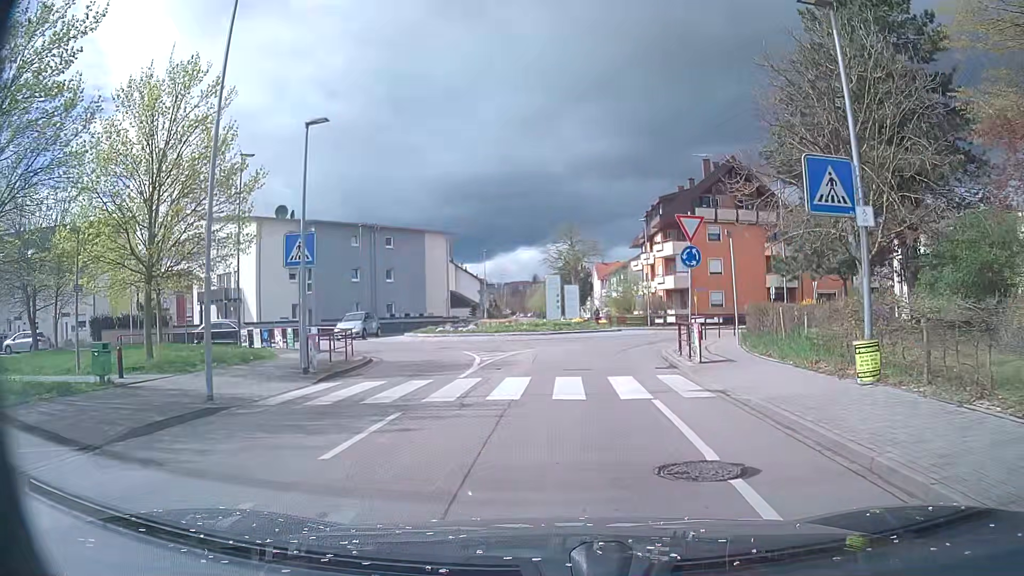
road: tertiary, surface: asphalt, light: Day
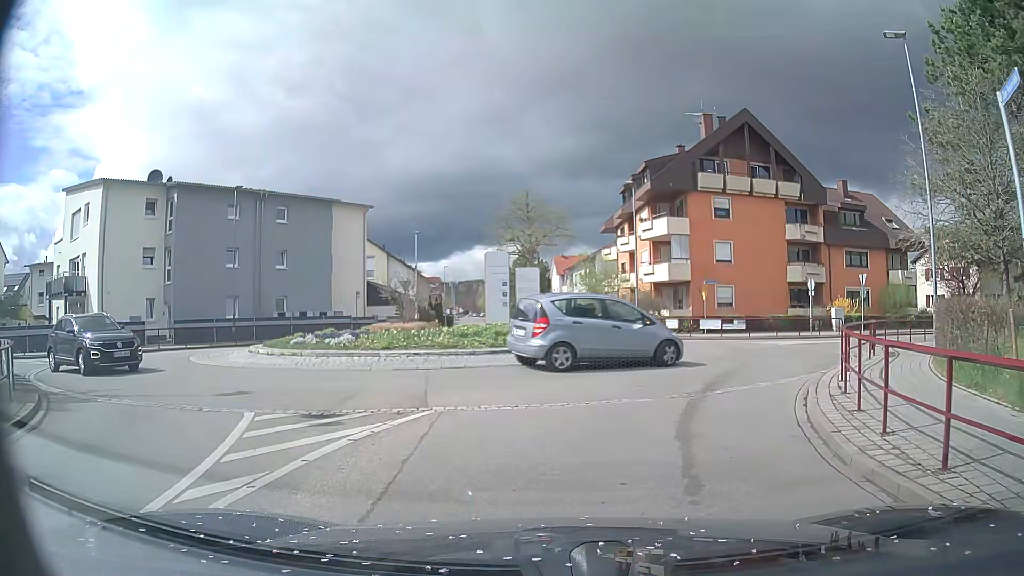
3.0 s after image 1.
(+0.2, +15.0) m; +5°
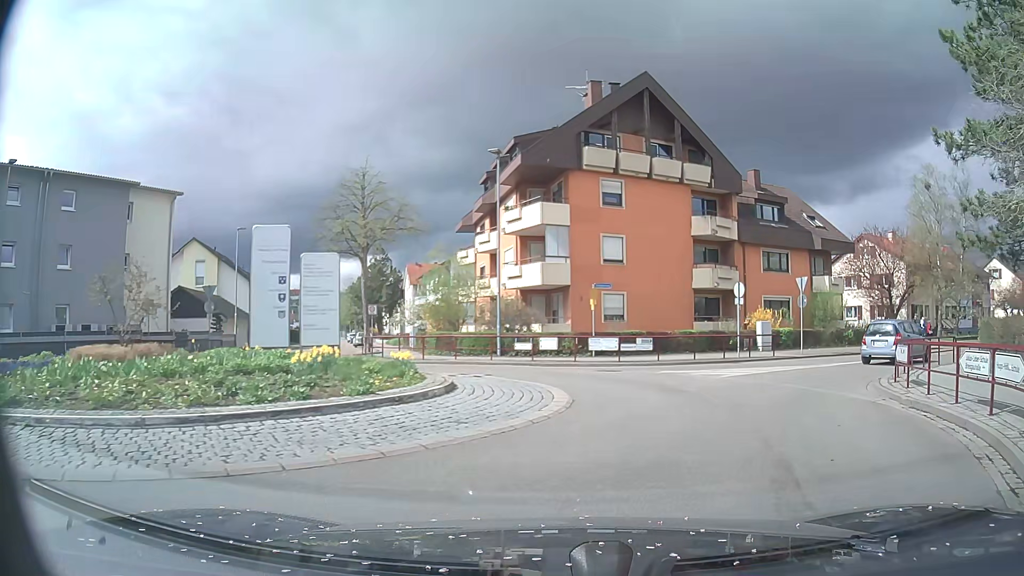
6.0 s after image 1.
(+0.6, +9.9) m; +11°
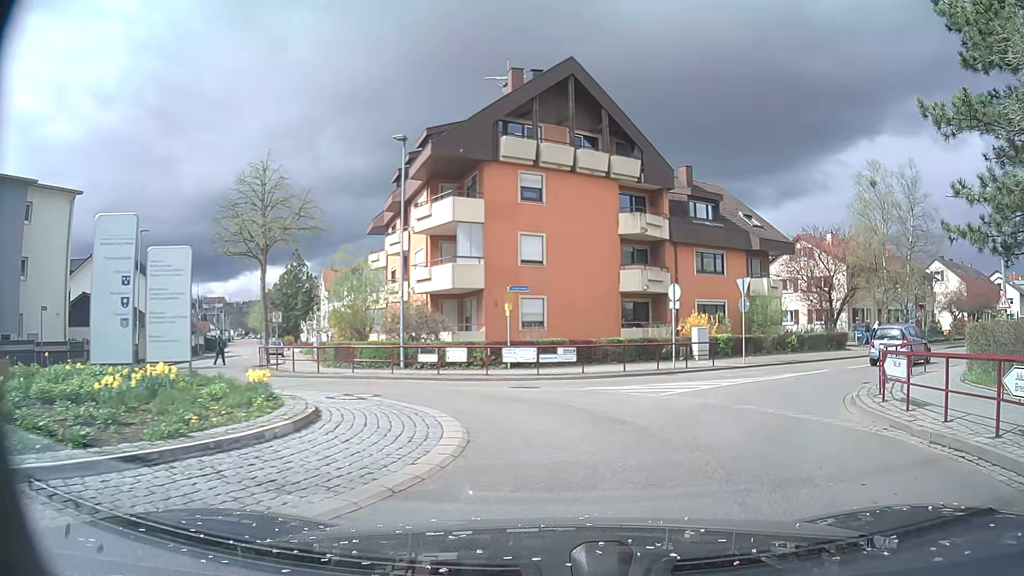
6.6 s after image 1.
(+0.2, +3.1) m; +7°
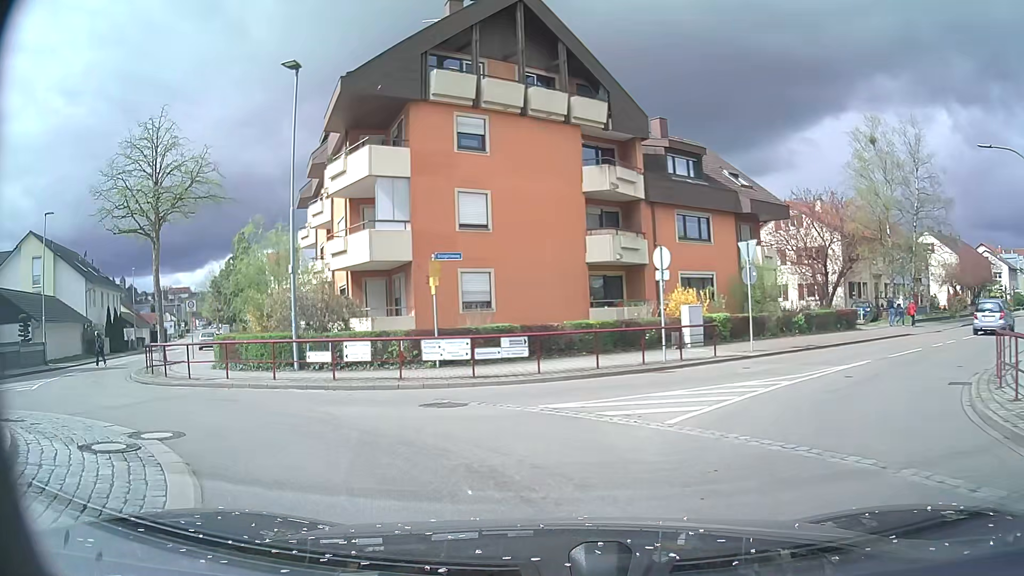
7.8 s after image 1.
(+0.4, +6.3) m; +3°
